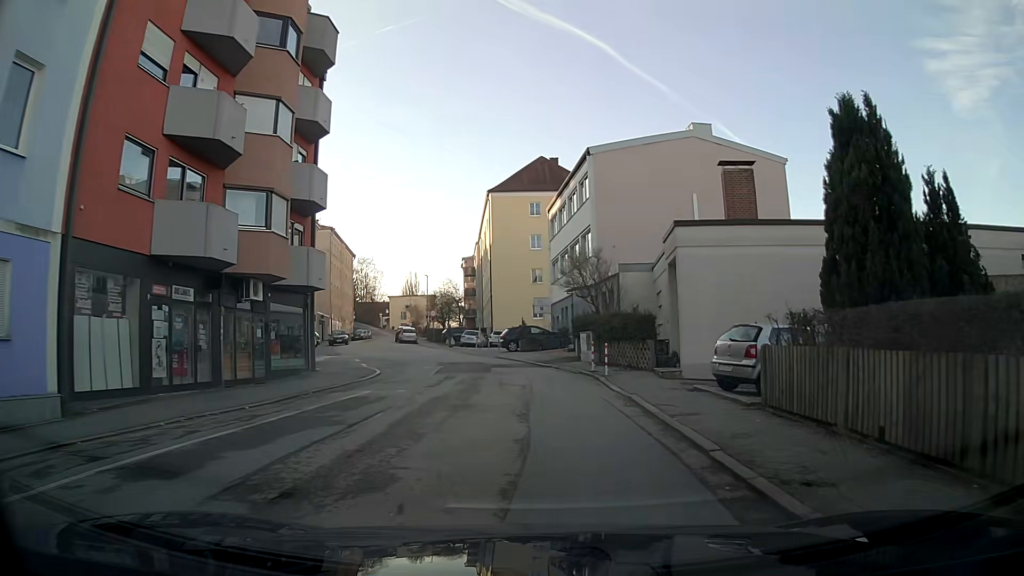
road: residential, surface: asphalt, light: Day
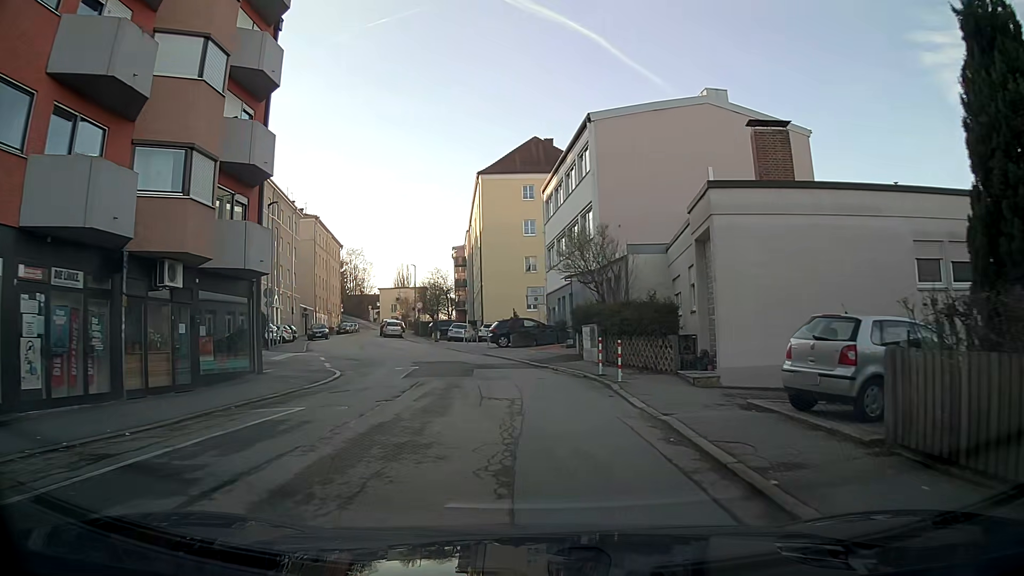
(+0.1, +4.5) m; +1°
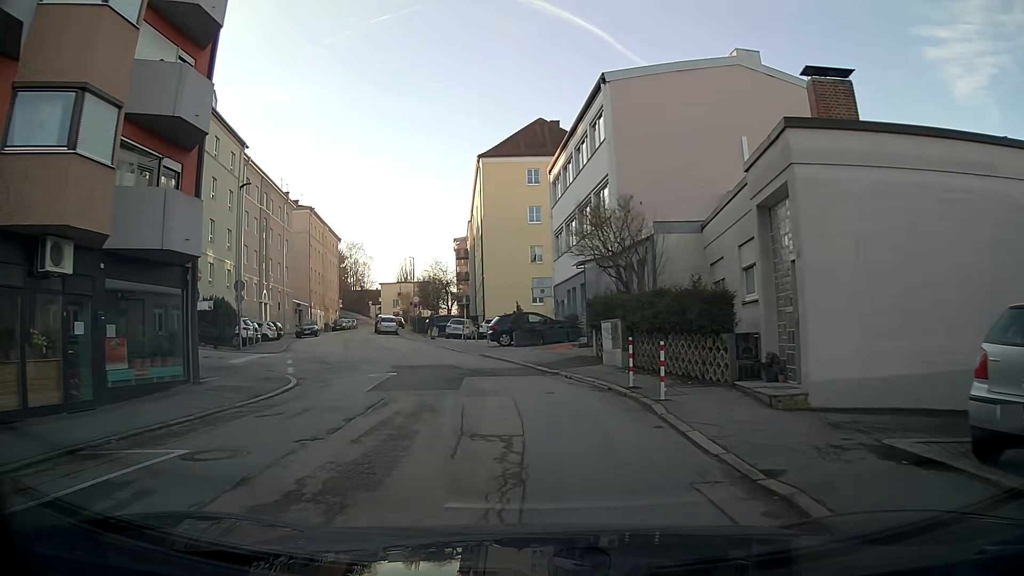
(0.0, +4.5) m; -1°
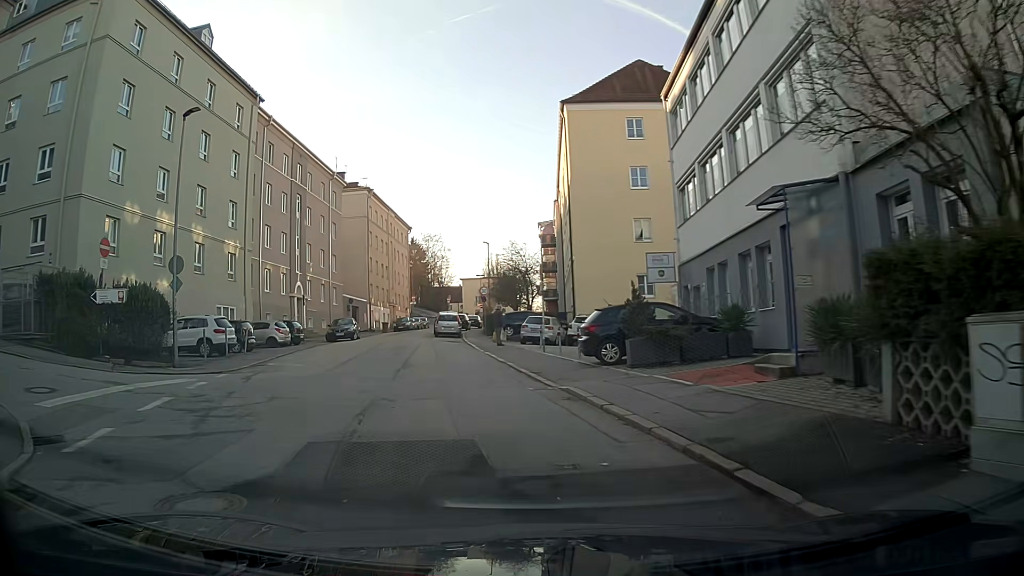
(-0.9, +13.3) m; -9°
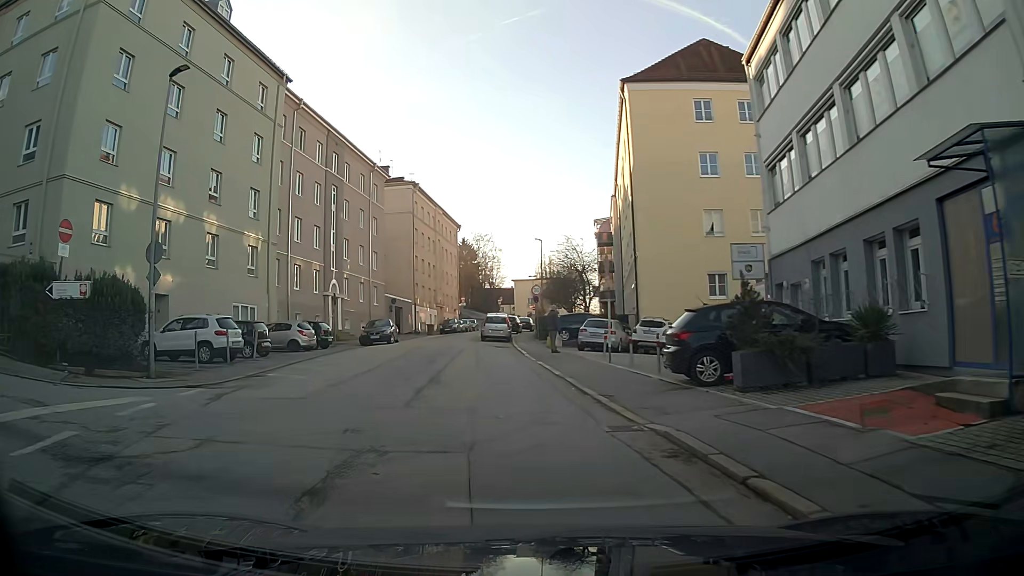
(-0.2, +4.3) m; -4°
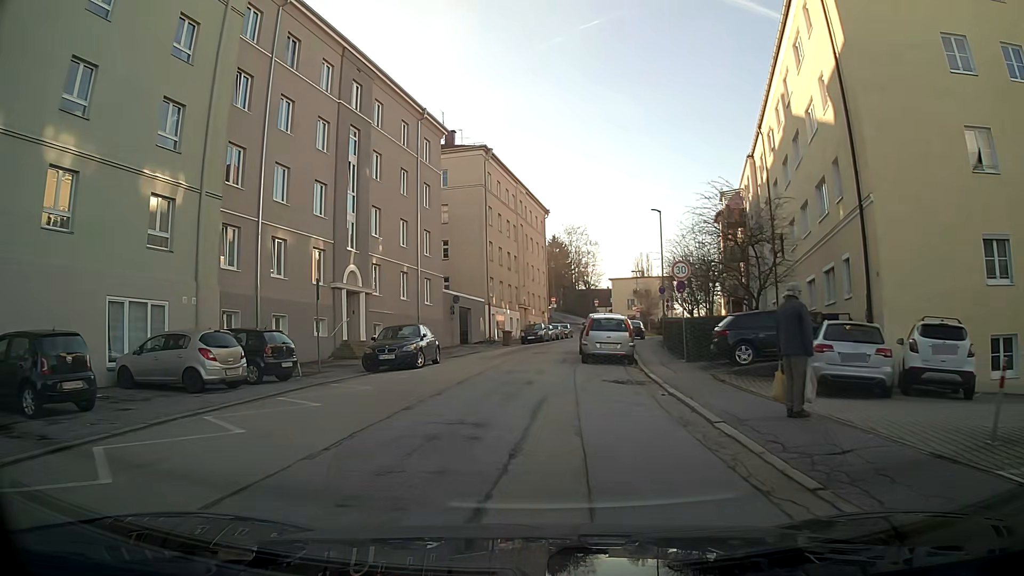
(-1.2, +17.0) m; -8°
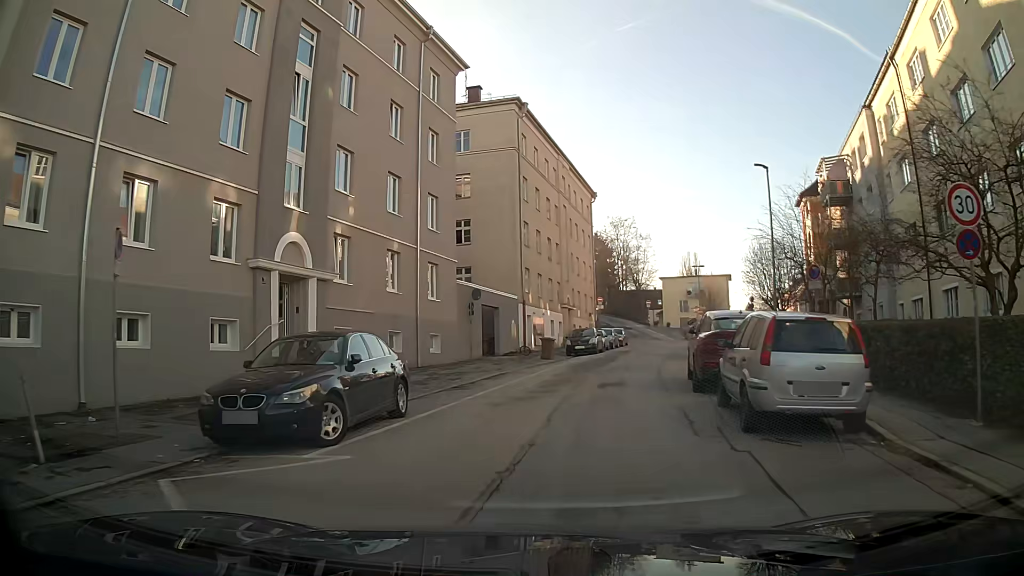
(-0.4, +13.1) m; -2°
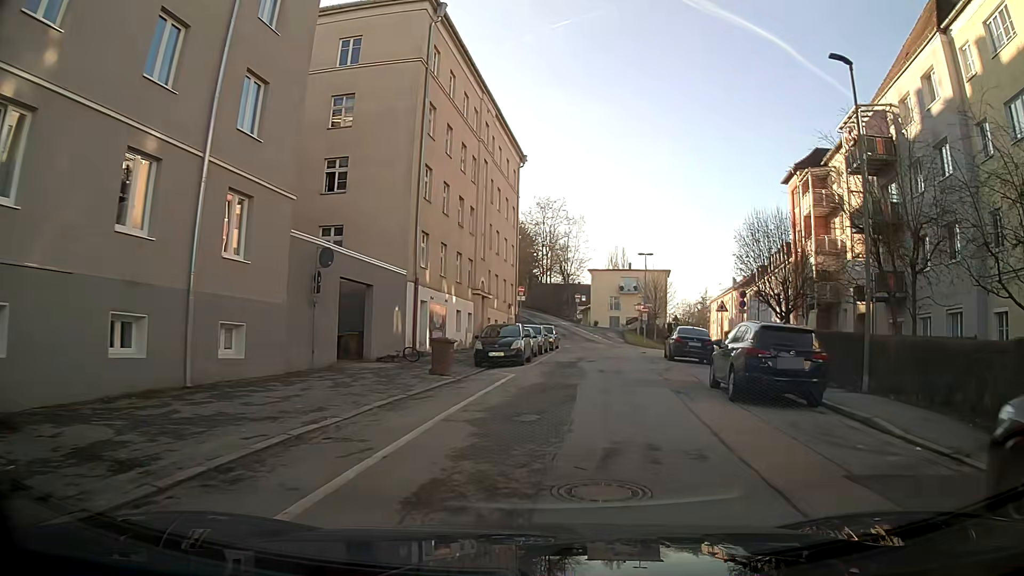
(+0.8, +13.7) m; +8°
(0, +10) (+1, +20) (+2, +30) (+5, +40) (+9, +49) (+16, +56) (+20, +65) (+22, +75) (+23, +85) (+25, +95) m
